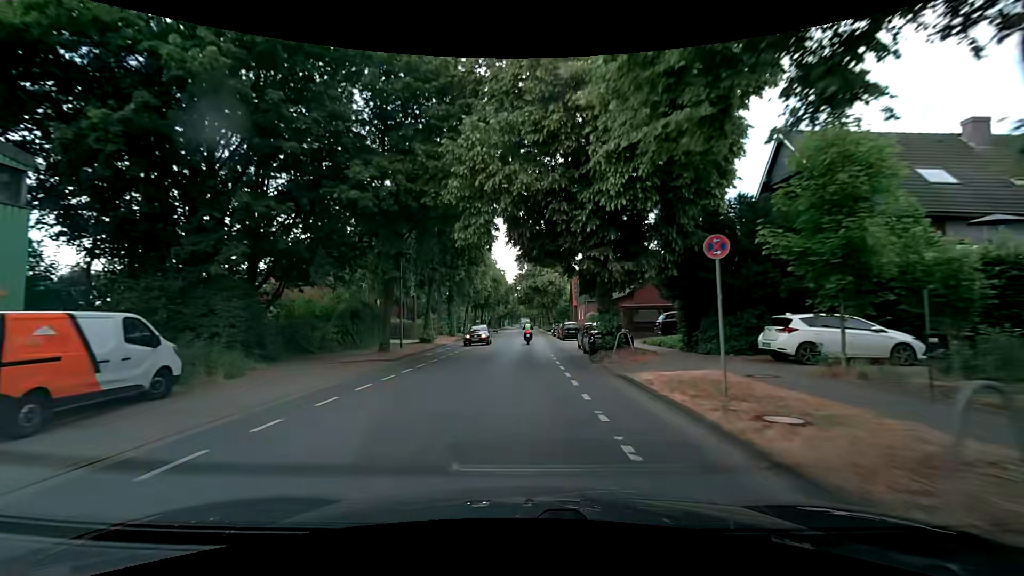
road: secondary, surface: asphalt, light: Day
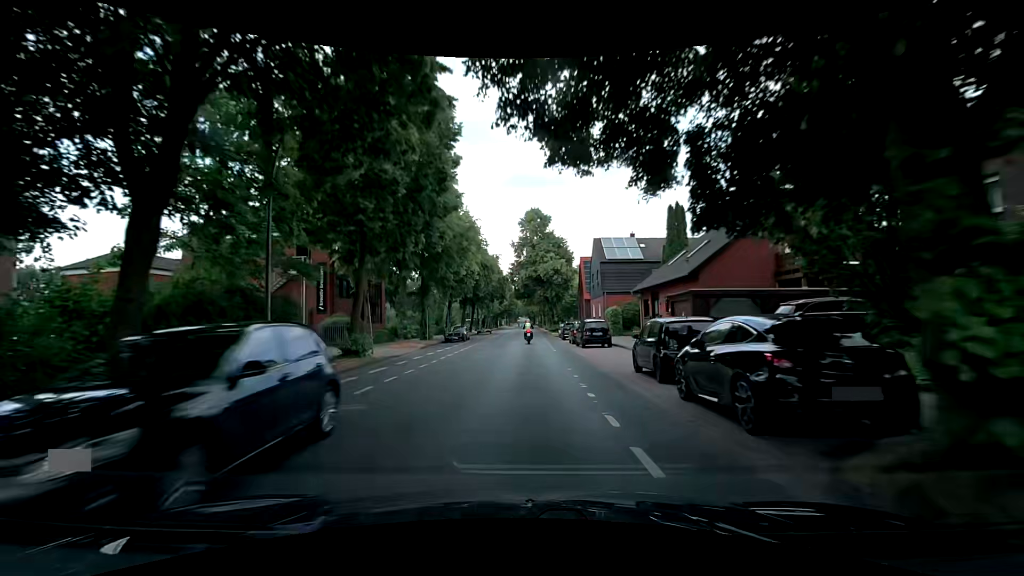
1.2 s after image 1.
(-0.1, +15.1) m; 0°
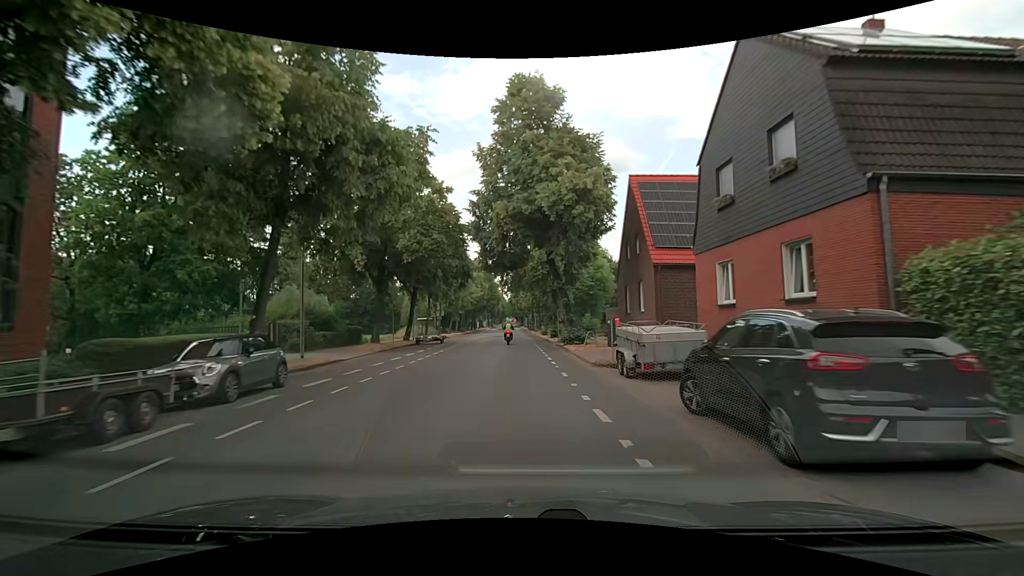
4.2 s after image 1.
(+0.3, +36.9) m; +2°
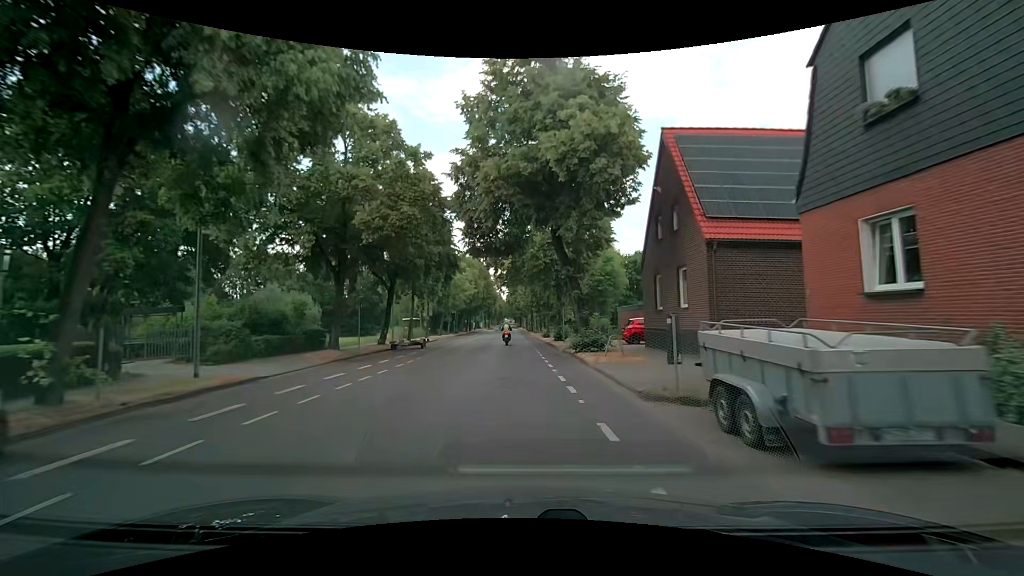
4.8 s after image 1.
(0.0, +7.3) m; -1°
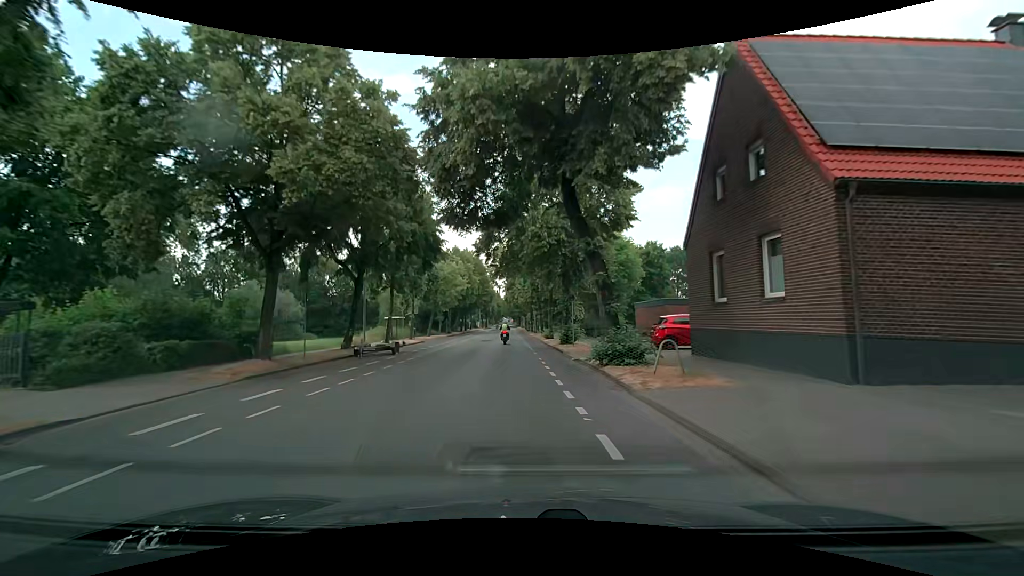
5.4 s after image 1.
(+0.1, +7.2) m; 0°
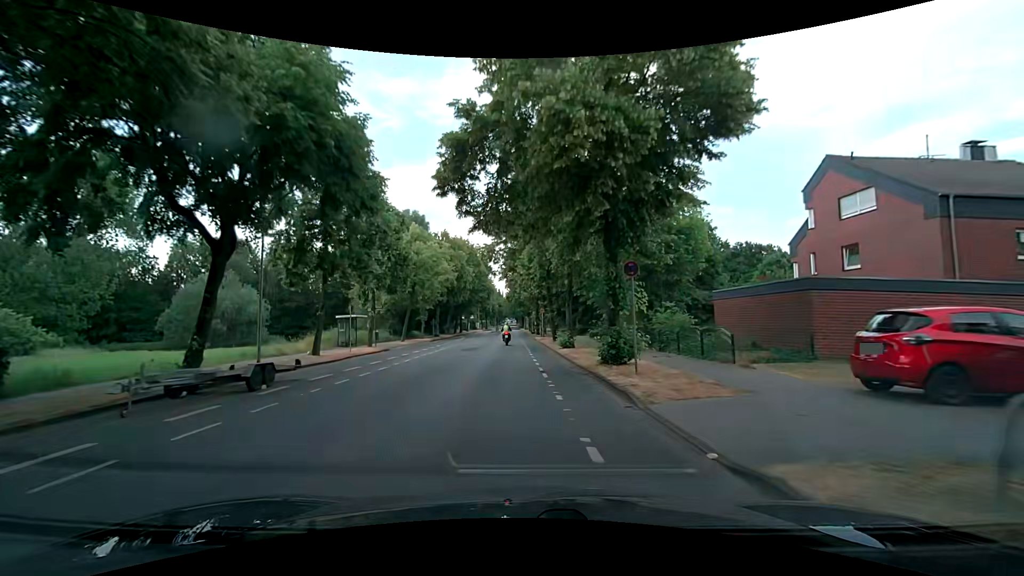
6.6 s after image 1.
(+0.1, +14.4) m; 0°
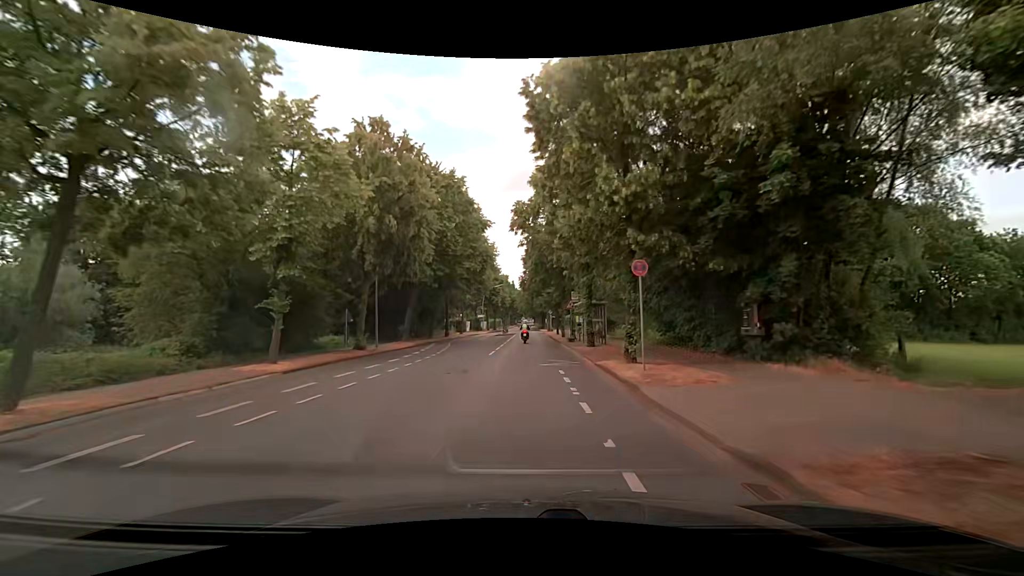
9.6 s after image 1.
(-0.5, +36.7) m; -2°
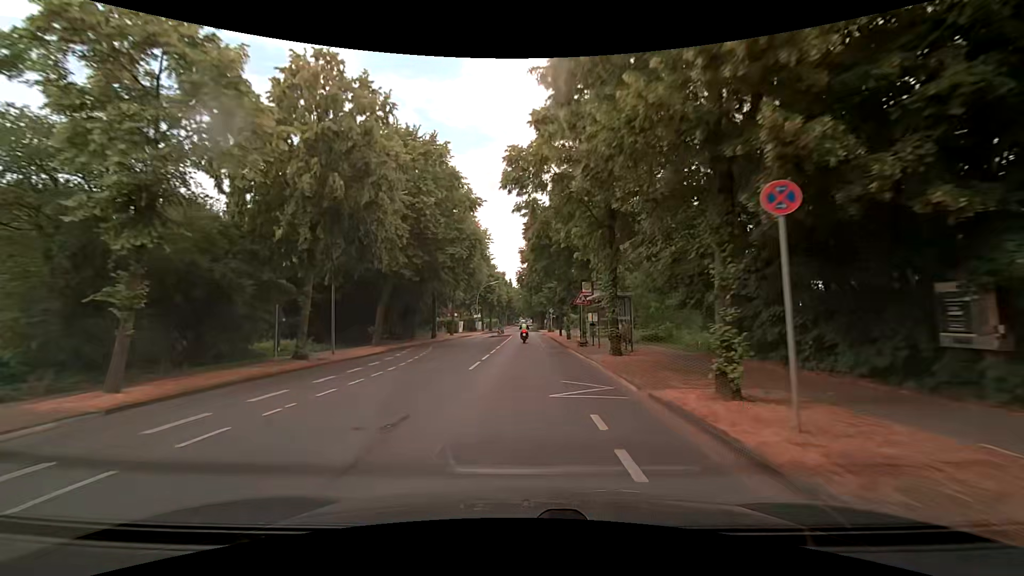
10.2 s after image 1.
(+0.1, +7.6) m; +1°
(0, +10) (0, +20) (0, +30) (0, +40) (0, +50) (0, +60) (-1, +70) (-1, +80) (-1, +90) (-1, +100) m
